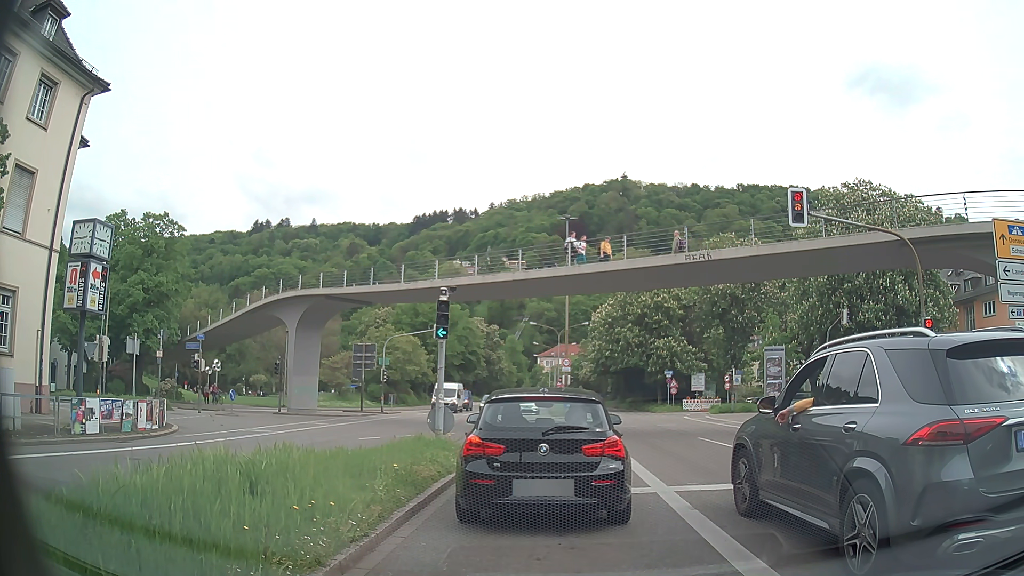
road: primary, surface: asphalt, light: Day
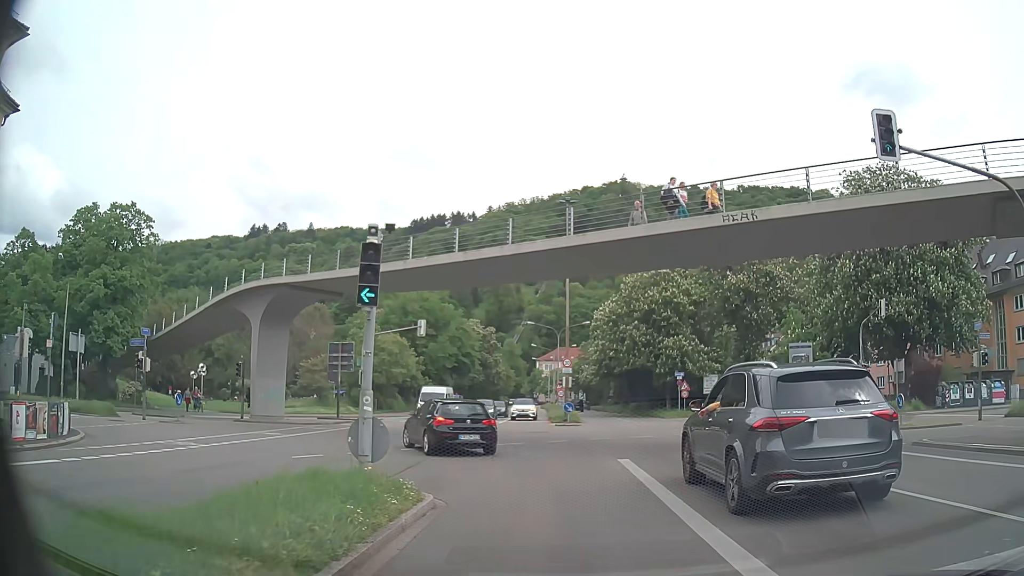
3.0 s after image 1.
(0.0, +6.0) m; +1°
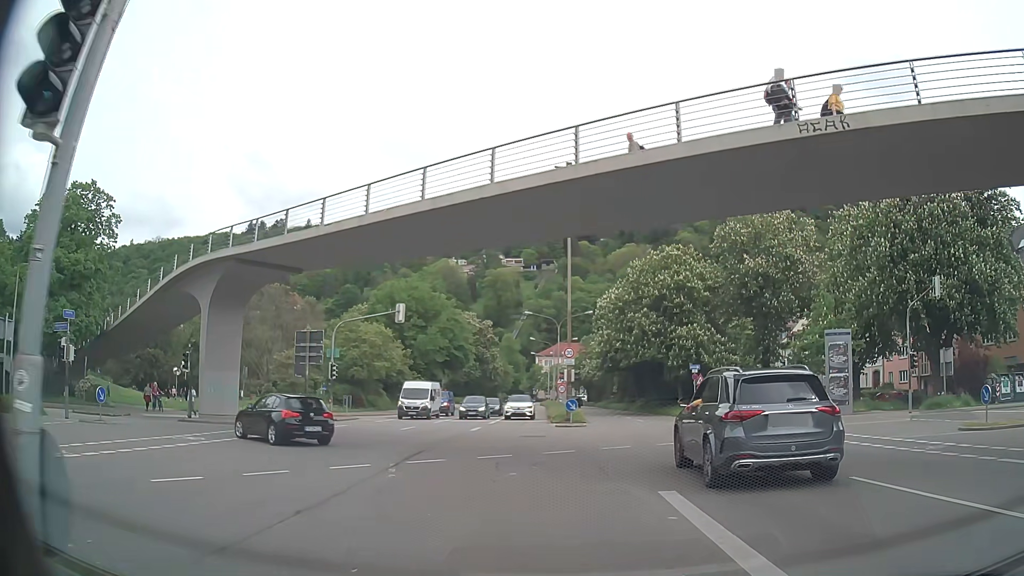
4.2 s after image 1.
(0.0, +6.2) m; 0°
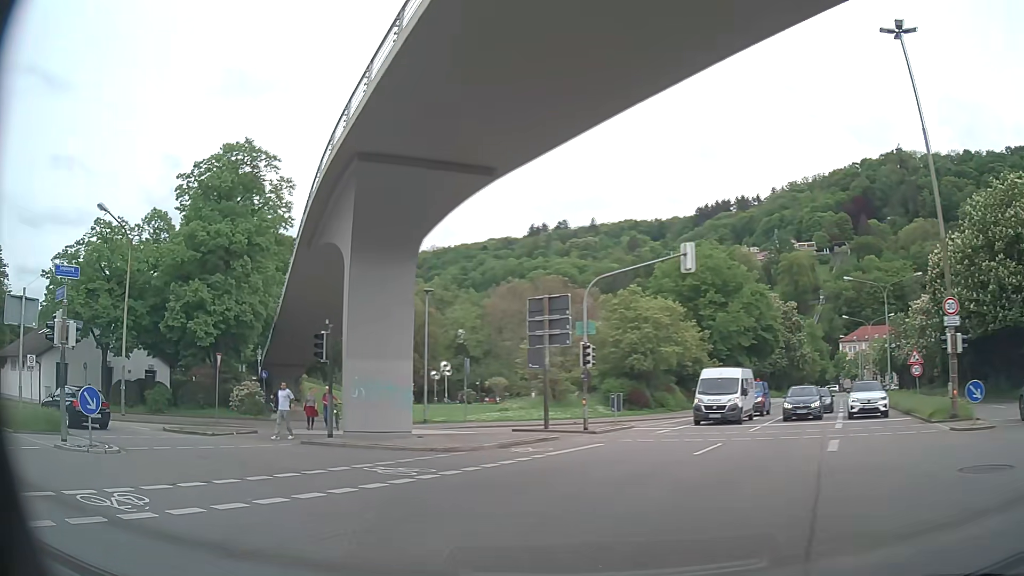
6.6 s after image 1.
(-2.2, +14.1) m; -25°
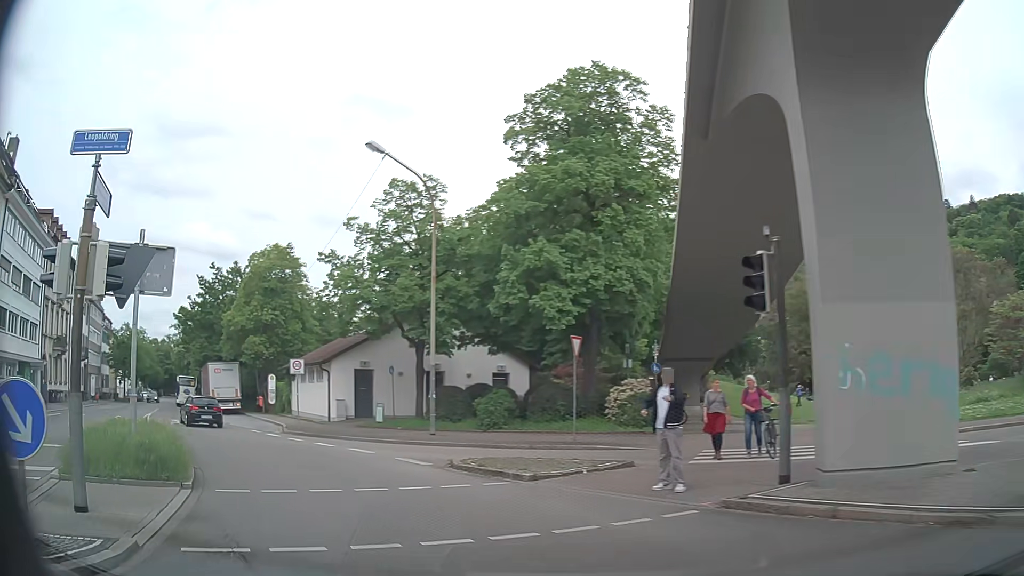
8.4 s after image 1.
(-3.3, +10.7) m; -34°
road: primary_link
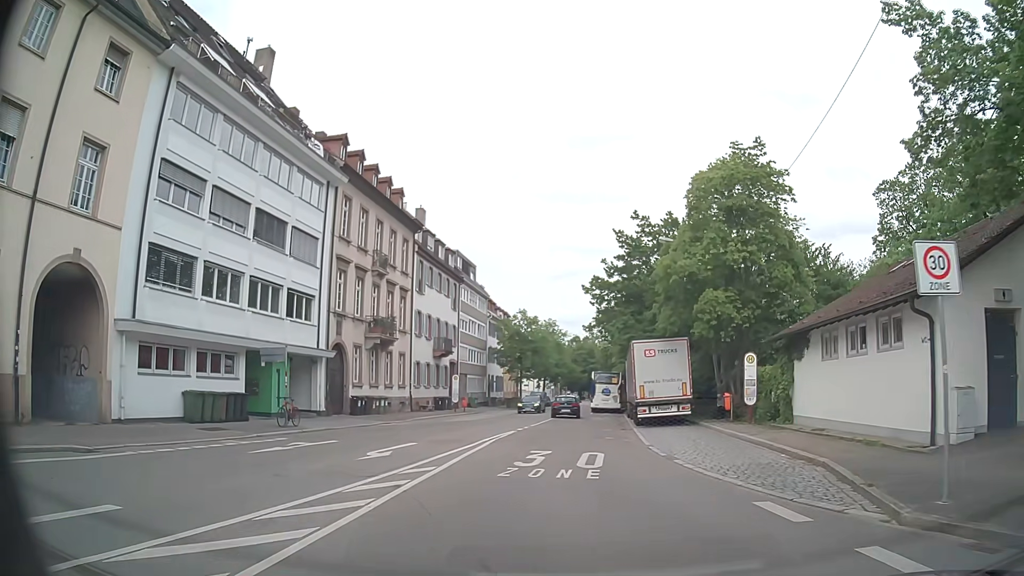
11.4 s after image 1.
(-9.2, +18.8) m; -38°
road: unclassified
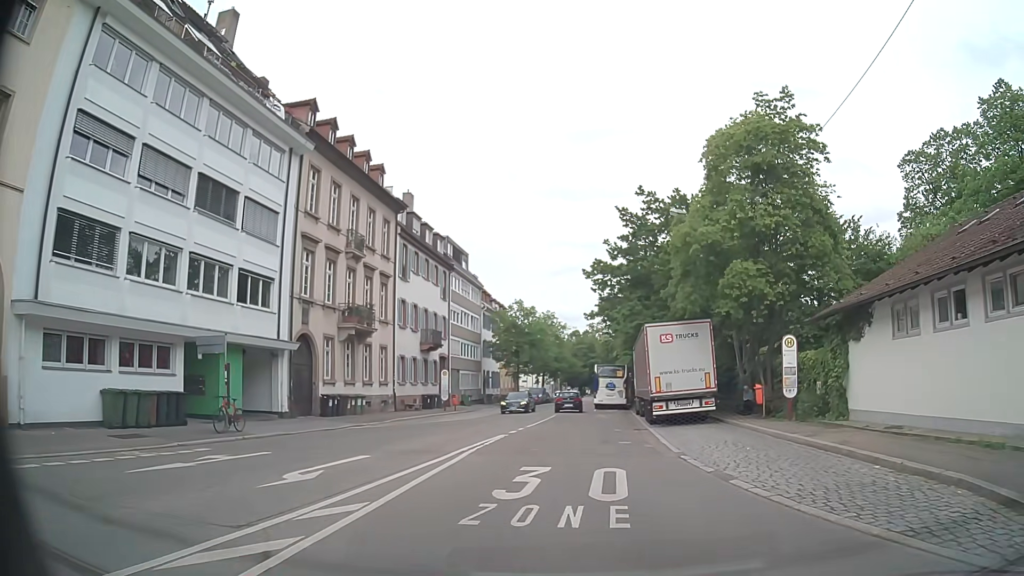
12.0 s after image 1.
(0.0, +4.7) m; 0°
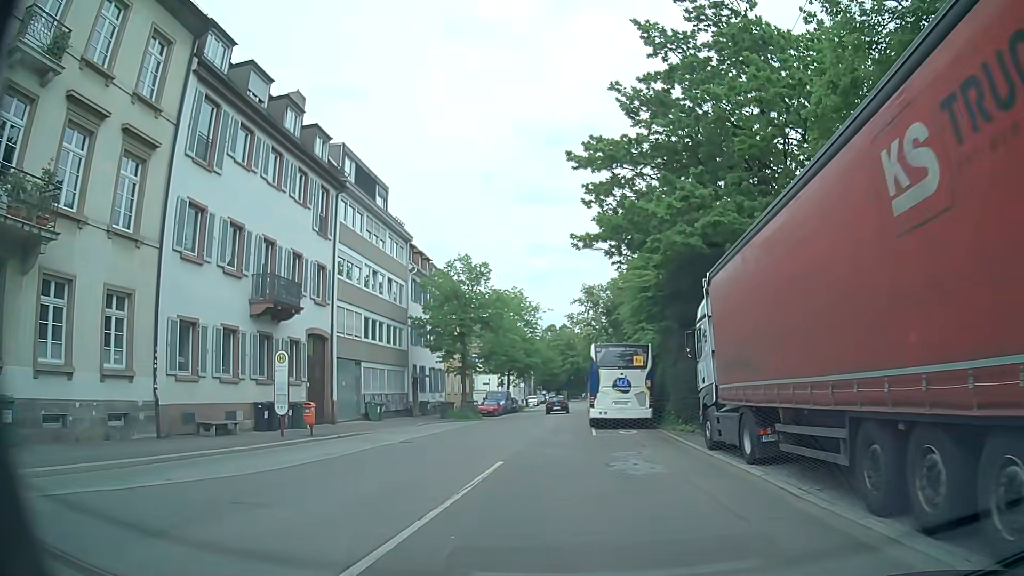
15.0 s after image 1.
(+0.6, +24.2) m; +2°
(0, +10) (0, +20) (0, +30) (0, +40) (0, +50) (+1, +60) (+1, +70) (+2, +80) (+2, +90) (+3, +100) m
